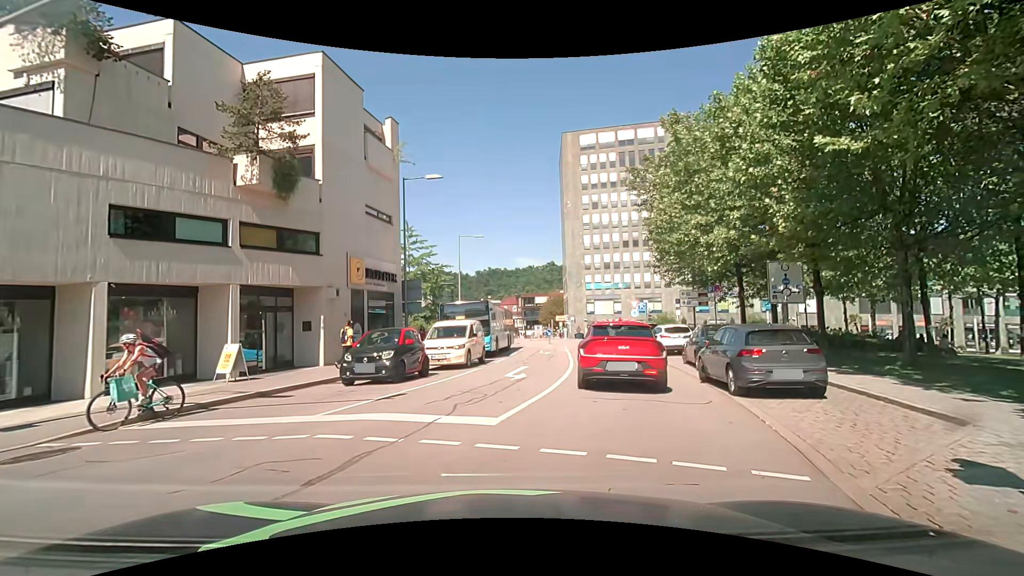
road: residential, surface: asphalt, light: Day
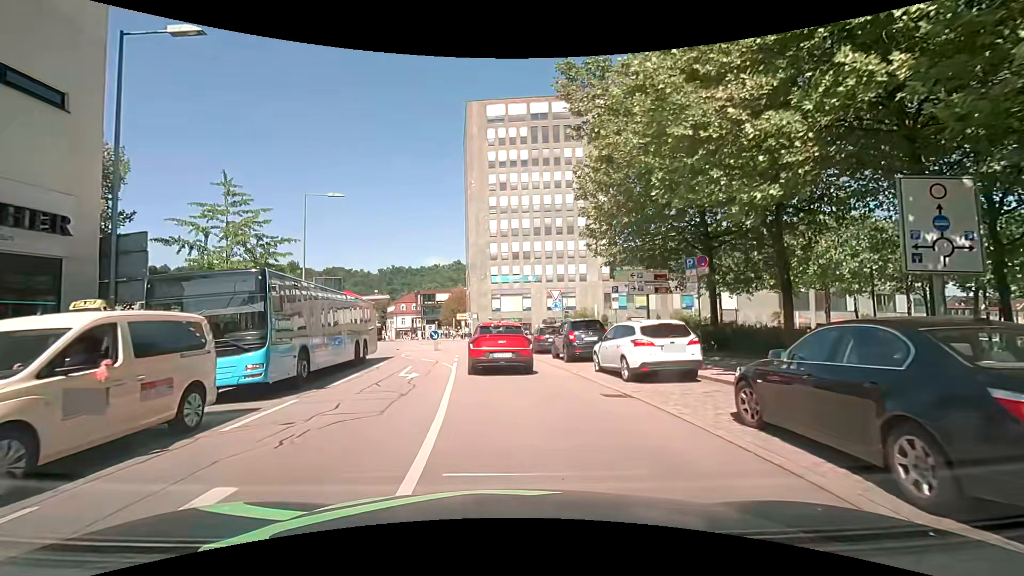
(+1.7, +13.2) m; +11°
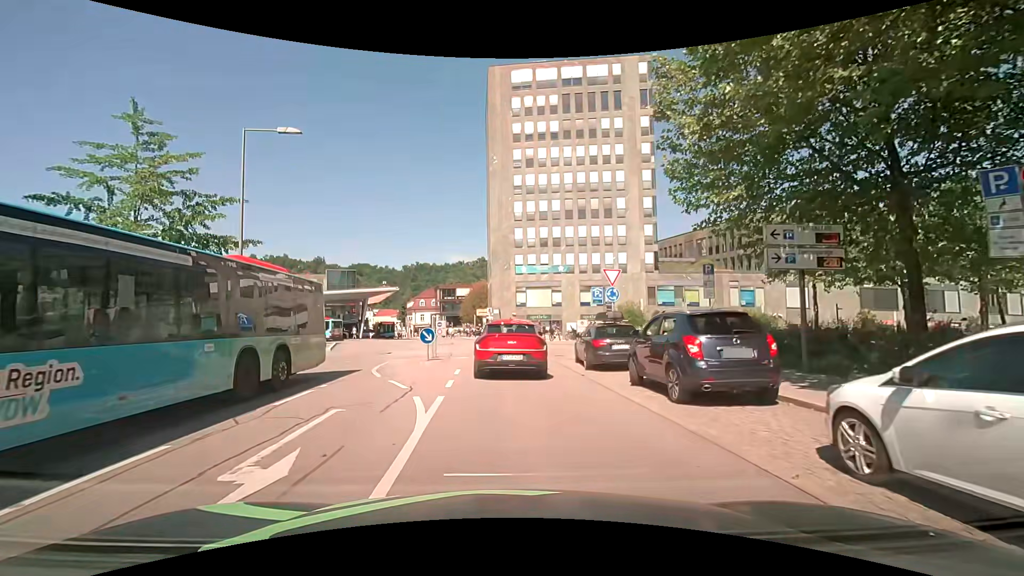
(-0.3, +10.2) m; -4°
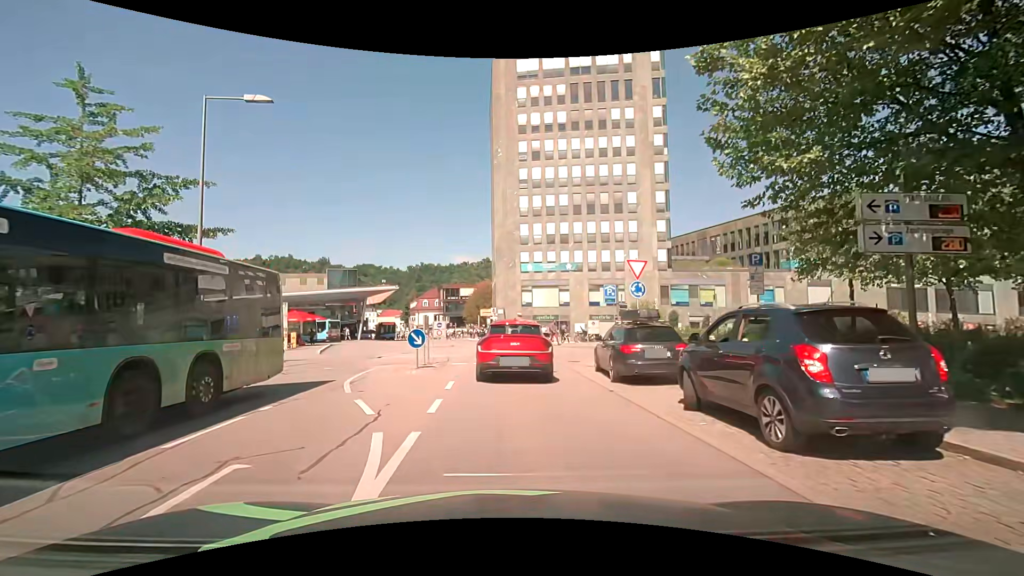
(0.0, +3.2) m; +1°
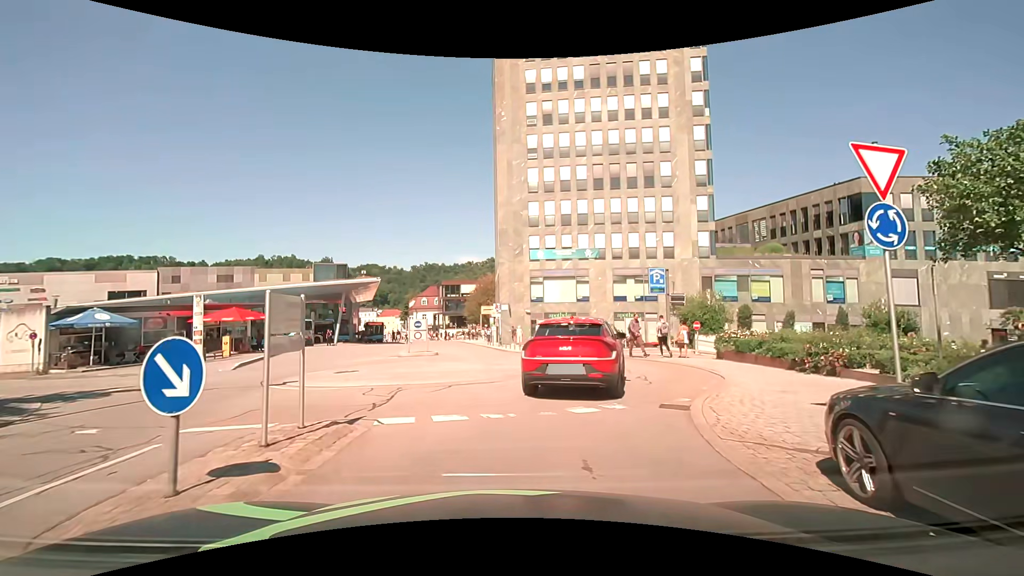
(-0.1, +11.1) m; -2°
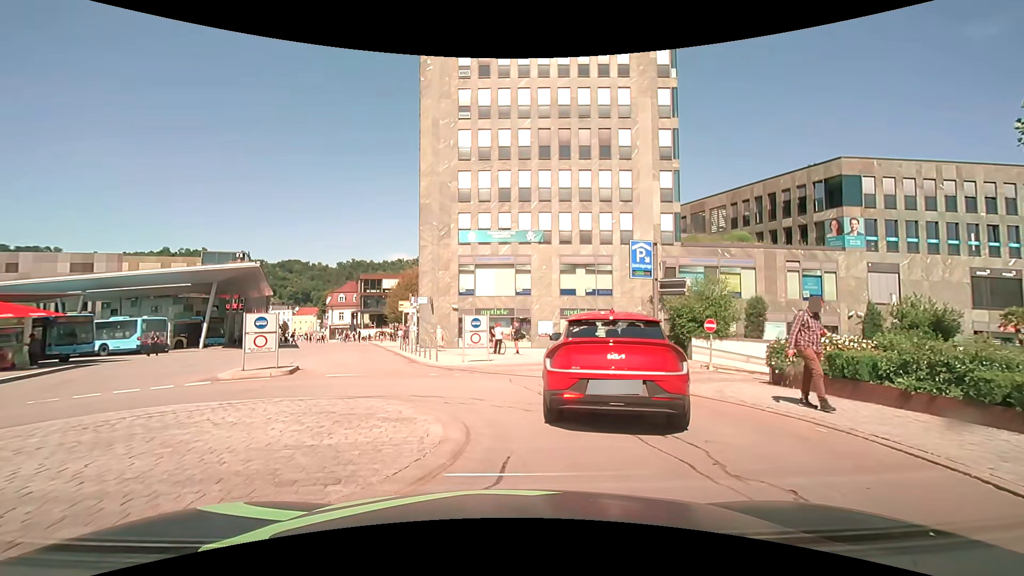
(+0.6, +9.8) m; +8°
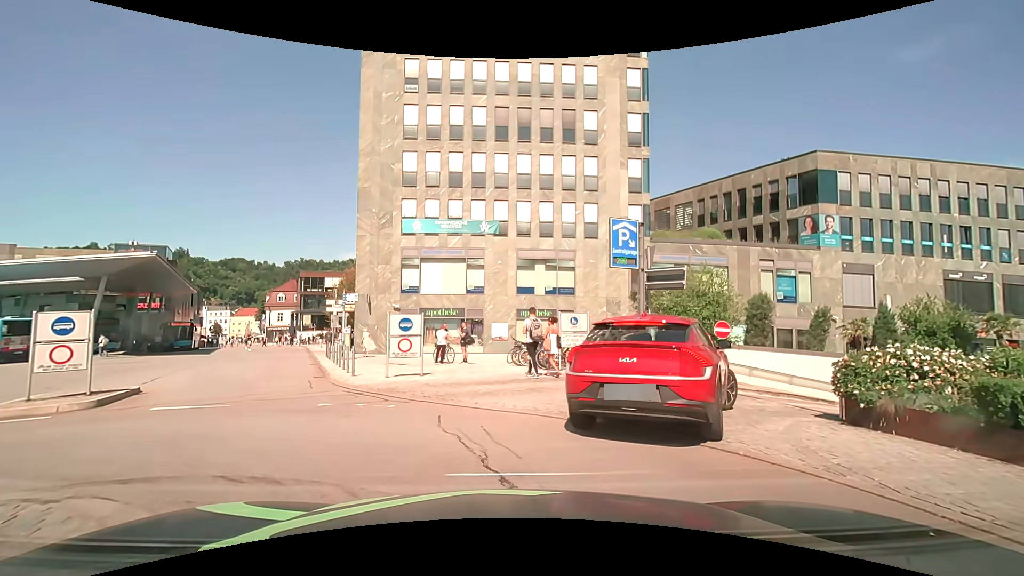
(+0.3, +4.7) m; +6°
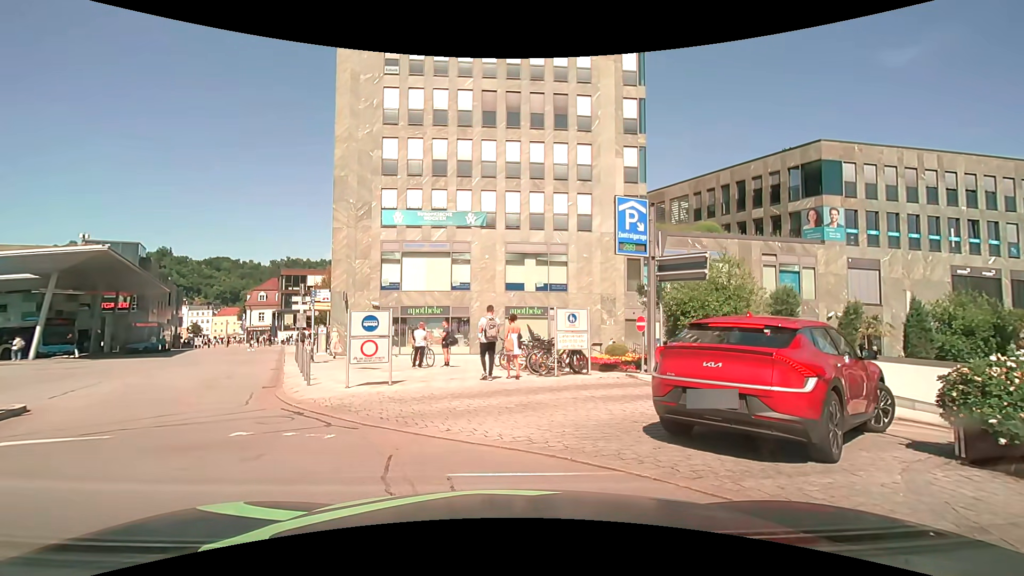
(0.0, +2.3) m; 0°
